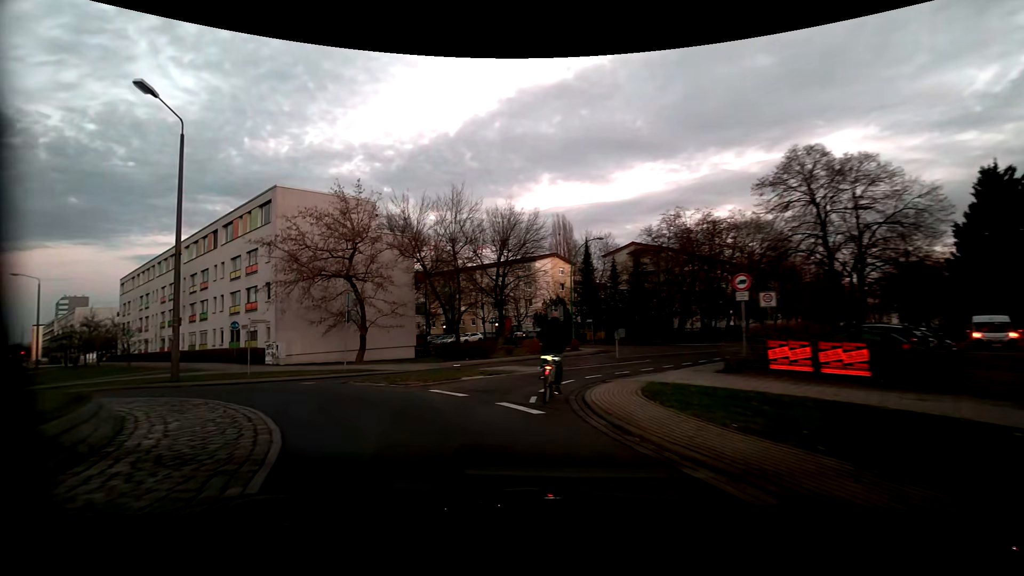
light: Dusk
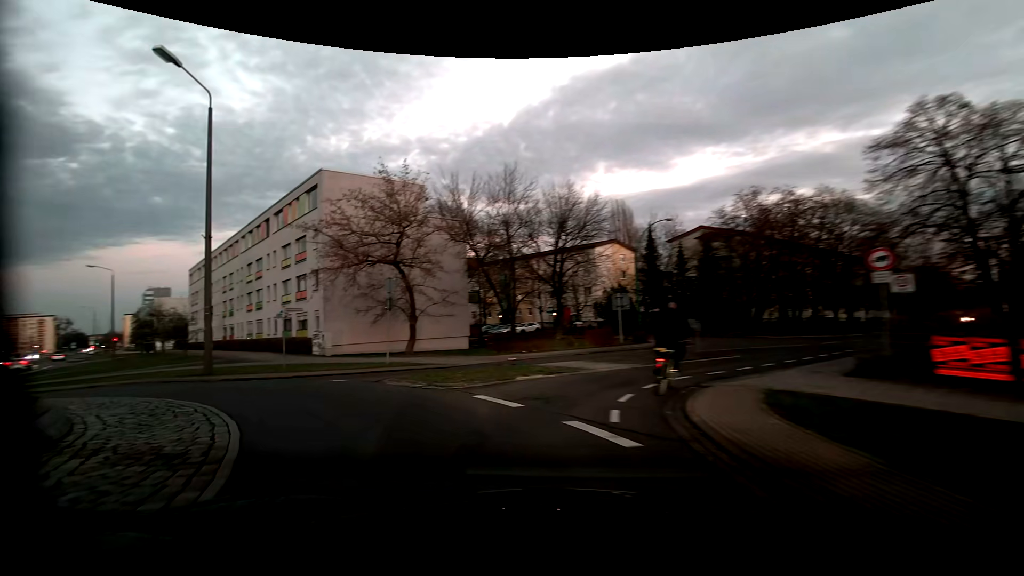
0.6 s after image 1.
(-0.1, +3.0) m; -7°
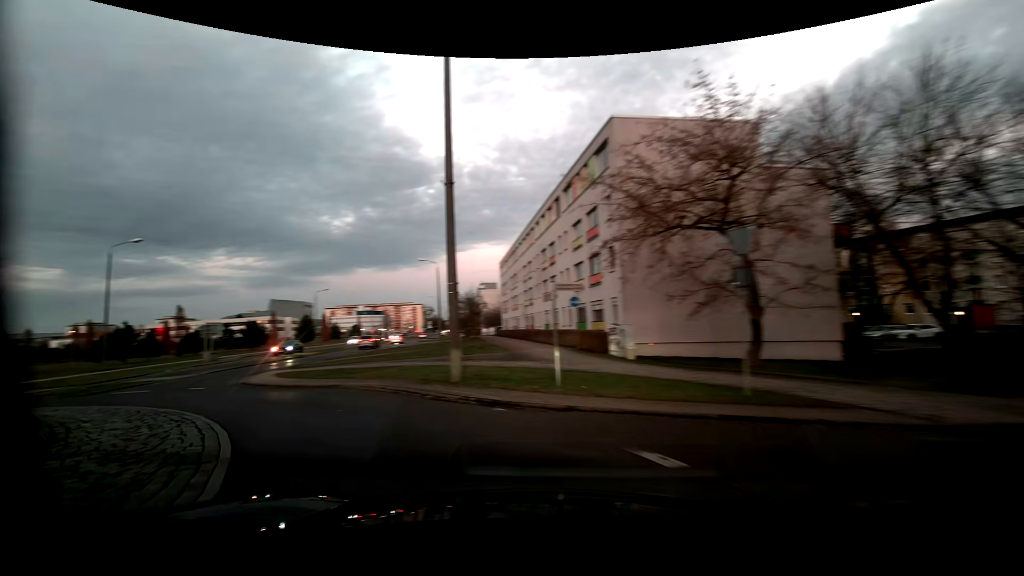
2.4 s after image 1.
(-2.7, +9.3) m; -34°
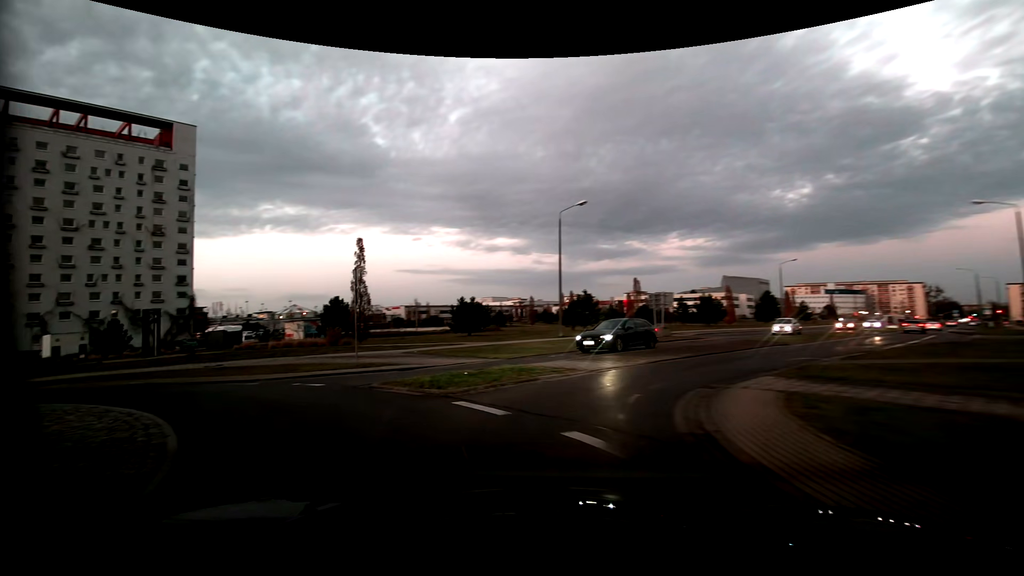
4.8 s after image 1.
(-5.8, +12.7) m; -47°
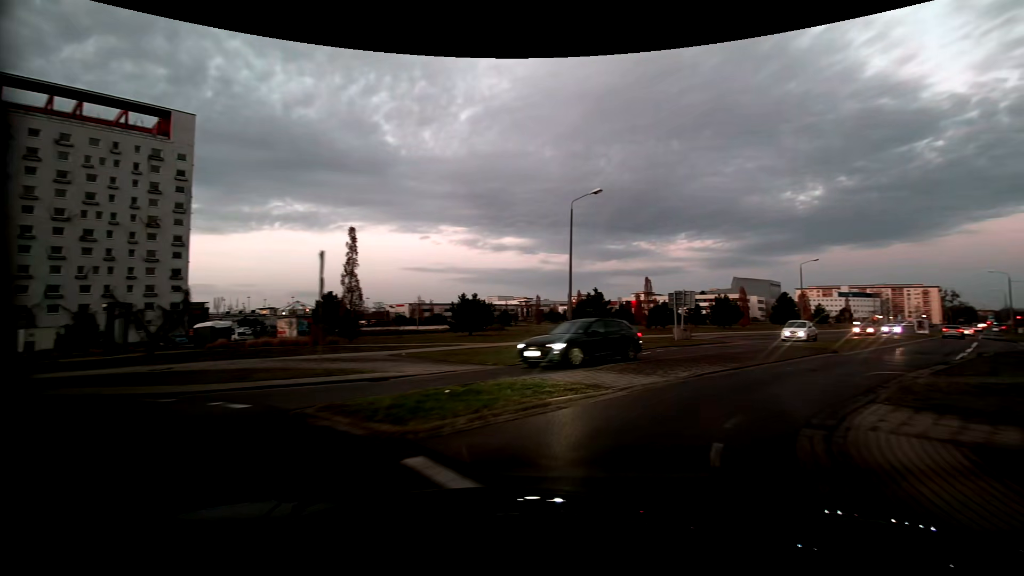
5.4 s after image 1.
(-0.1, +3.8) m; -2°
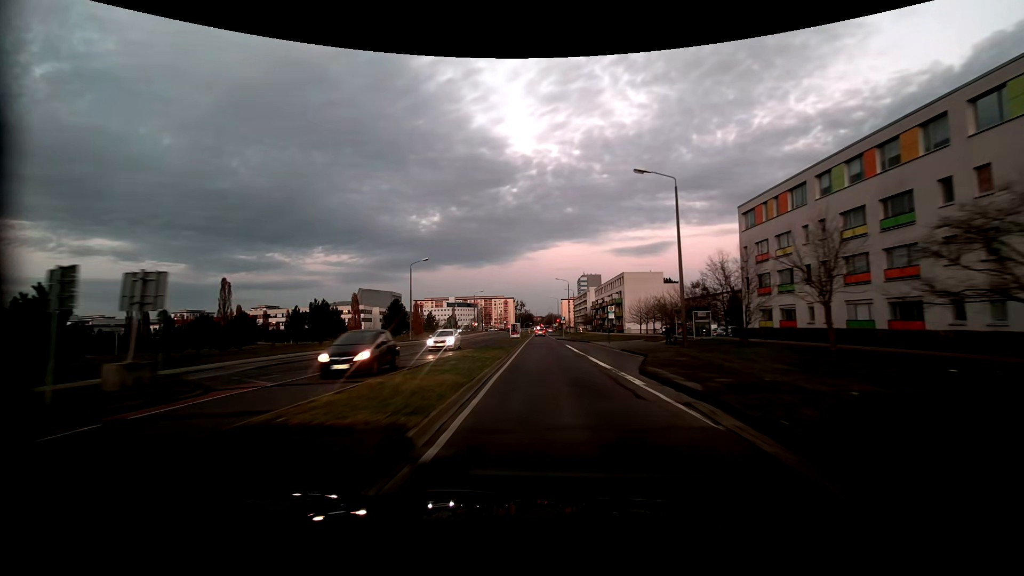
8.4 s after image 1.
(+10.9, +20.2) m; +41°
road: tertiary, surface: asphalt
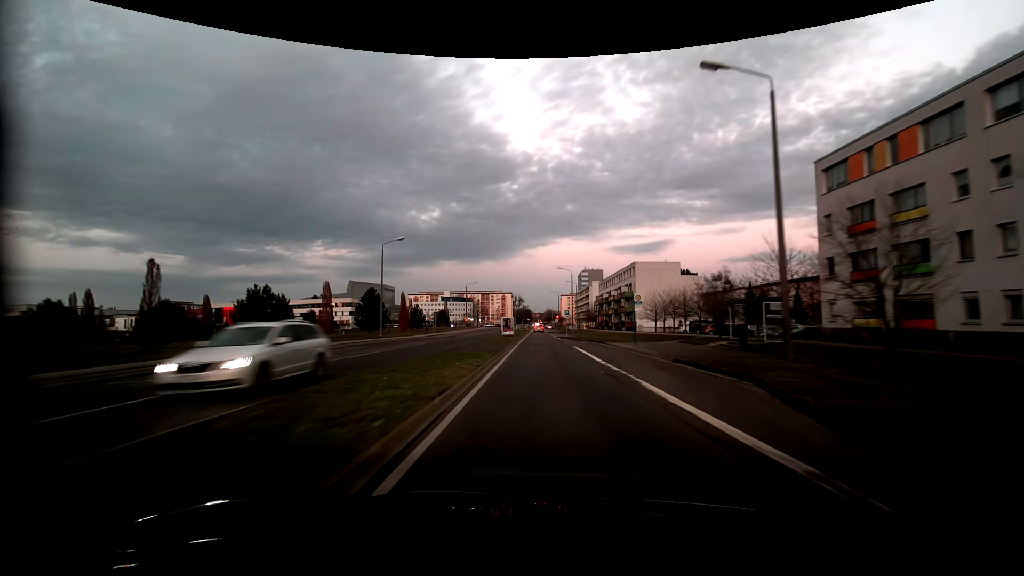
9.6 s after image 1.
(-0.1, +13.5) m; 0°
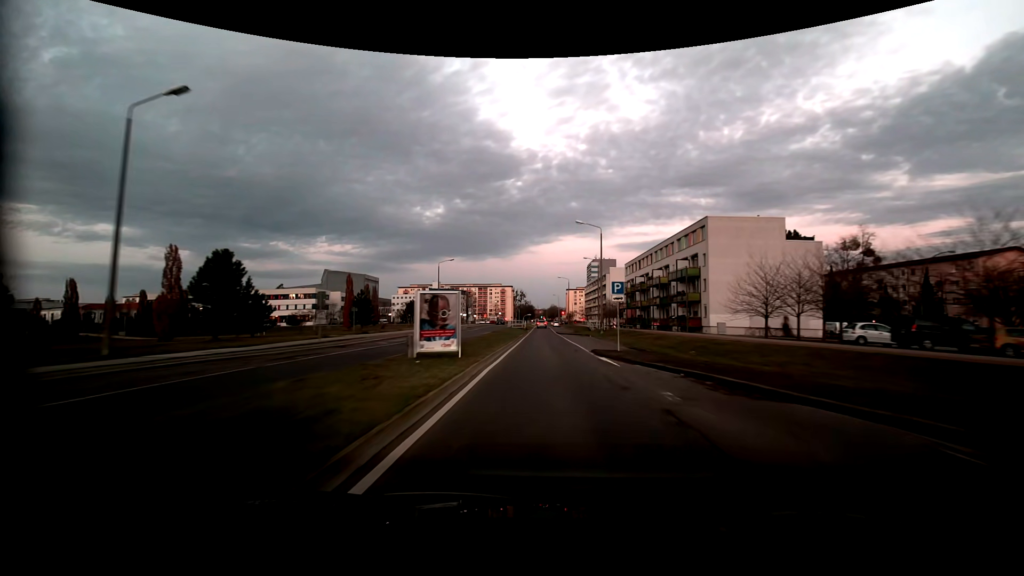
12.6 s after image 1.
(-0.2, +38.2) m; -1°
(0, +10) (0, +20) (0, +30) (0, +40) (0, +50) (0, +60) (0, +70) (+1, +80) (+1, +90) (+1, +100) m
